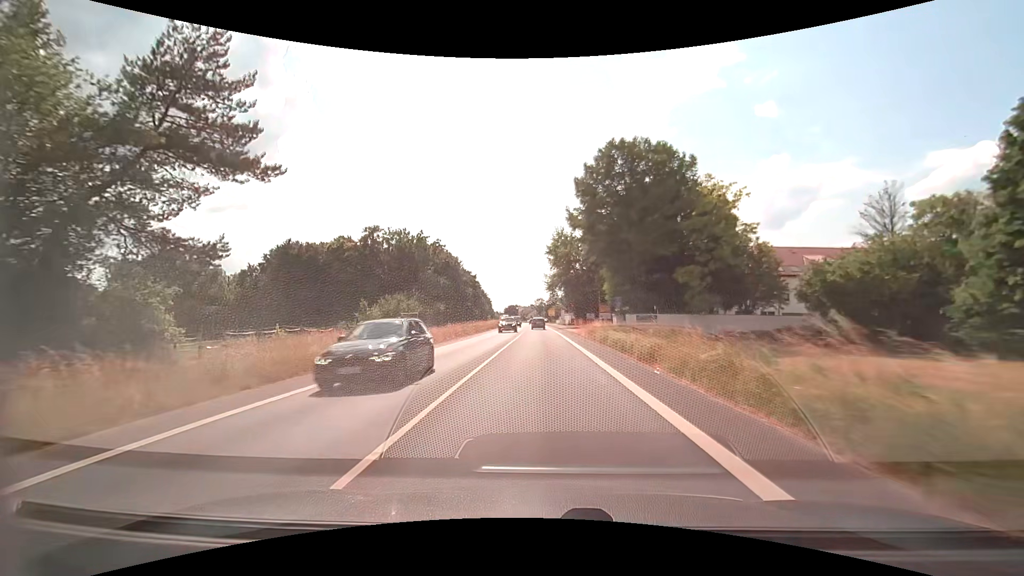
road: secondary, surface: asphalt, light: Day
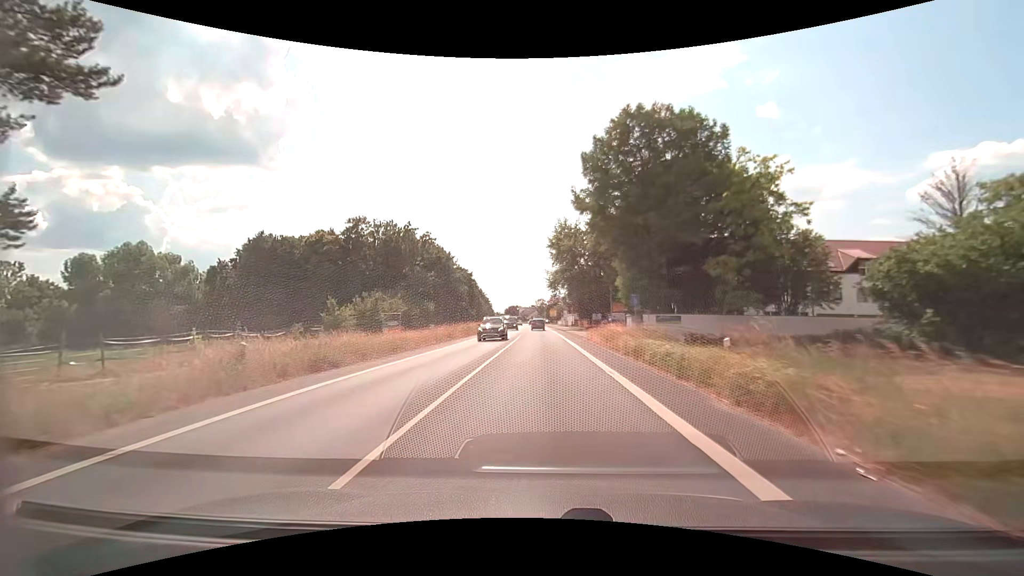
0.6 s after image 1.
(0.0, +8.0) m; 0°
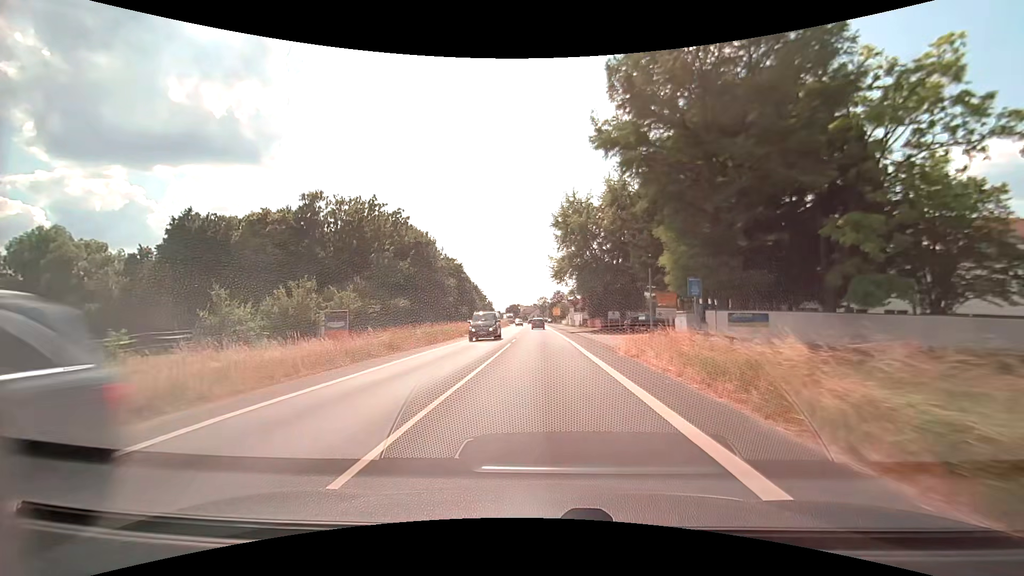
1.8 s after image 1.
(0.0, +15.3) m; 0°
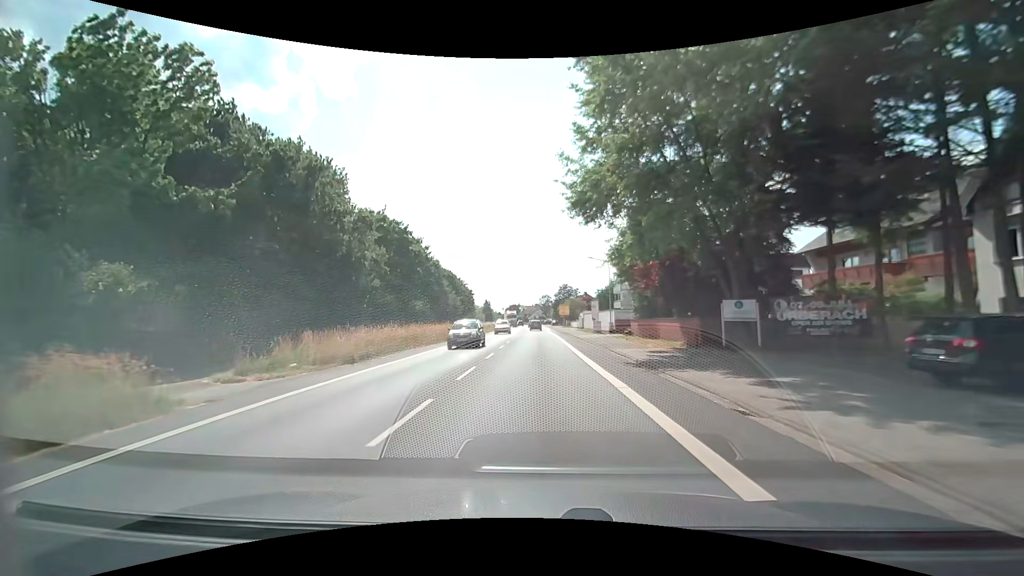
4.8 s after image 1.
(-0.1, +36.2) m; 0°
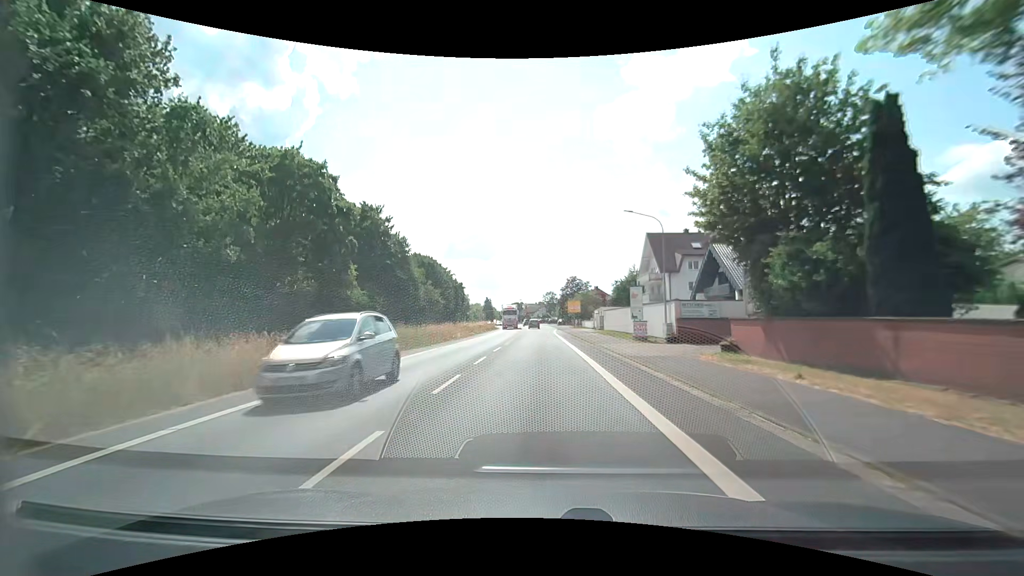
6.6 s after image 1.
(0.0, +20.9) m; -1°
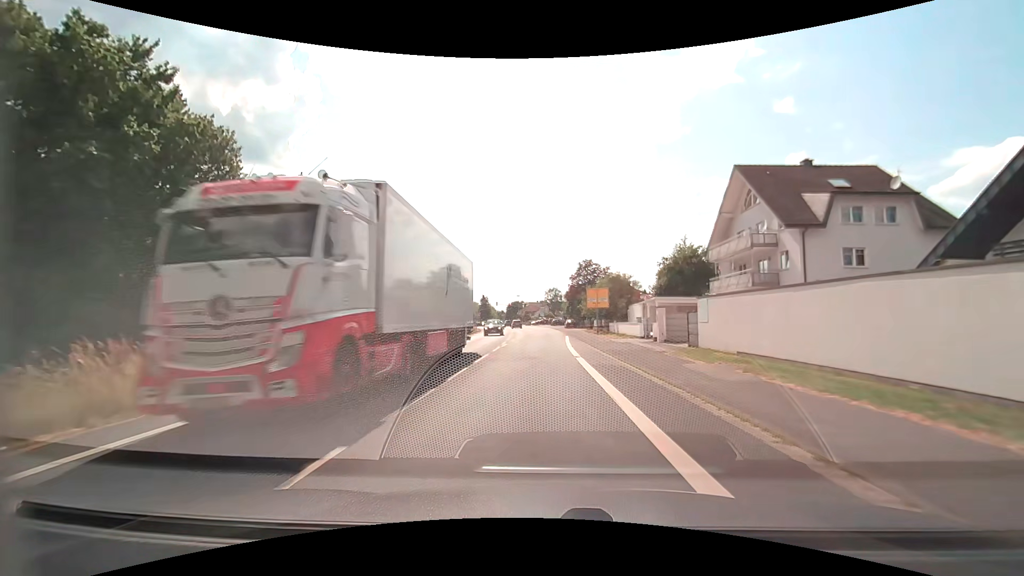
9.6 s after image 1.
(+0.2, +33.4) m; 0°
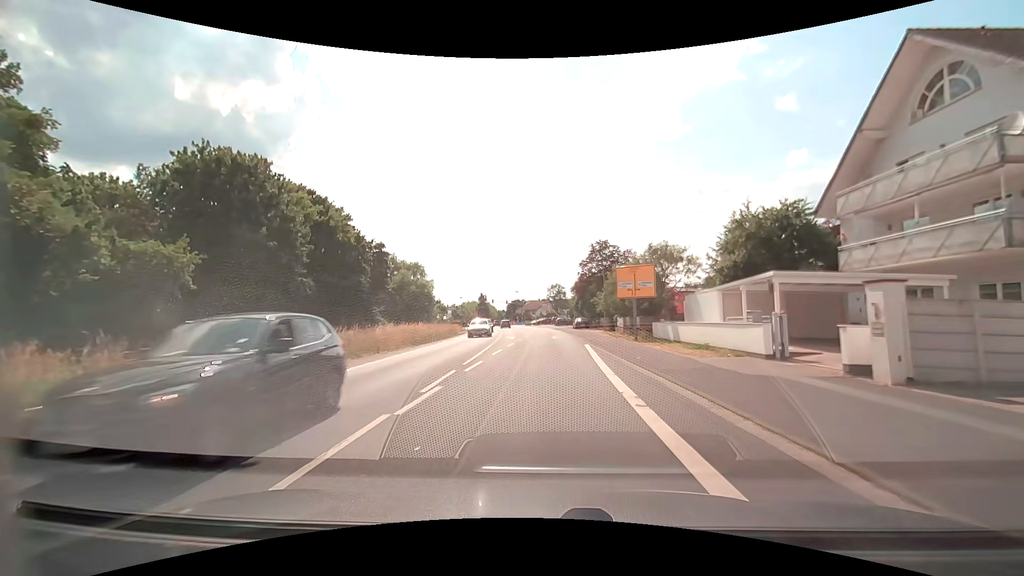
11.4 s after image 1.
(0.0, +19.3) m; 0°
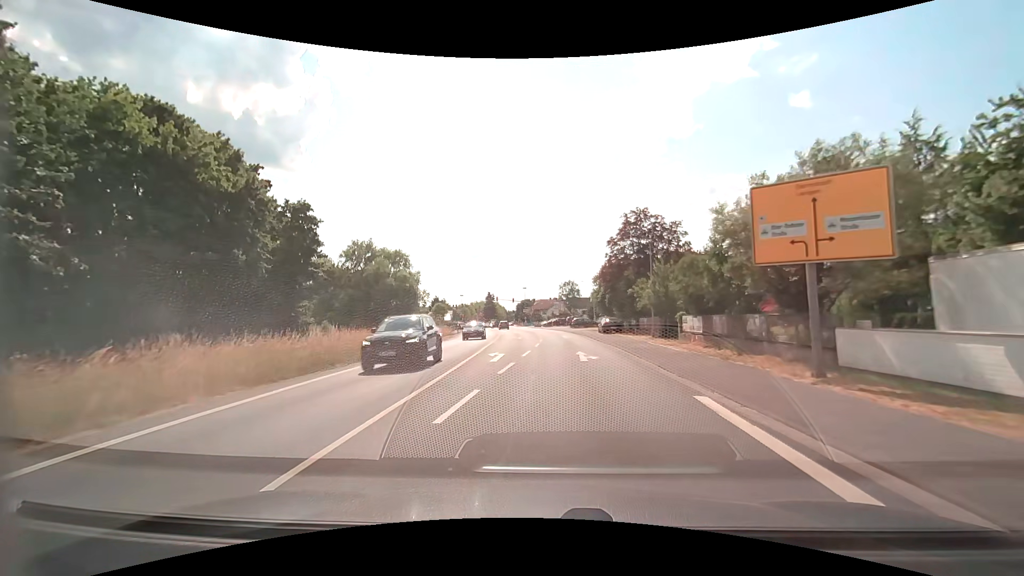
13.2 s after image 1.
(-0.1, +18.6) m; -1°
(0, +10) (-1, +20) (-1, +30) (-2, +40) (-2, +50) (-3, +60) (-5, +70) (-6, +80) (-7, +90) (-9, +100) m
